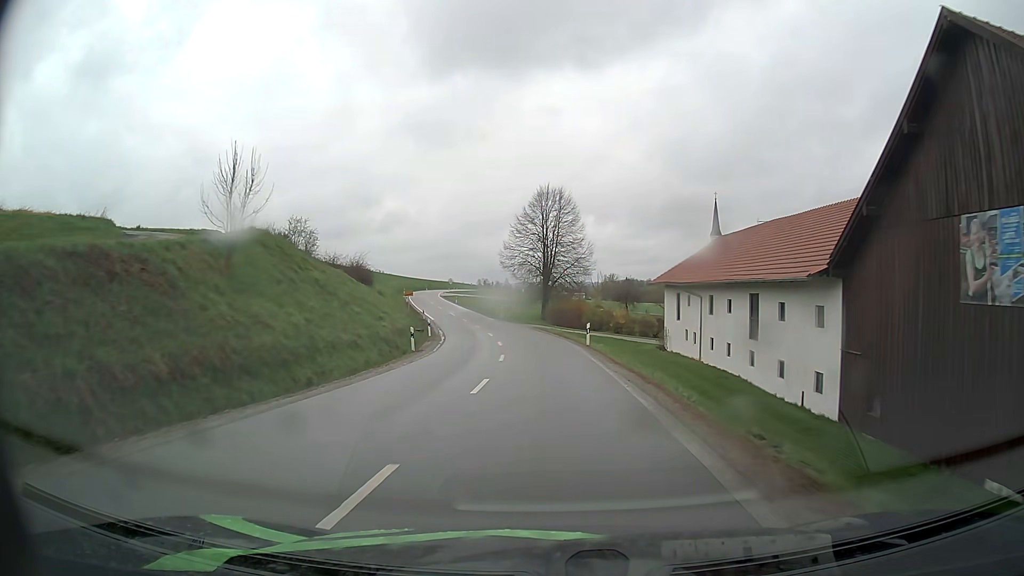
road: secondary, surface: asphalt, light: Day
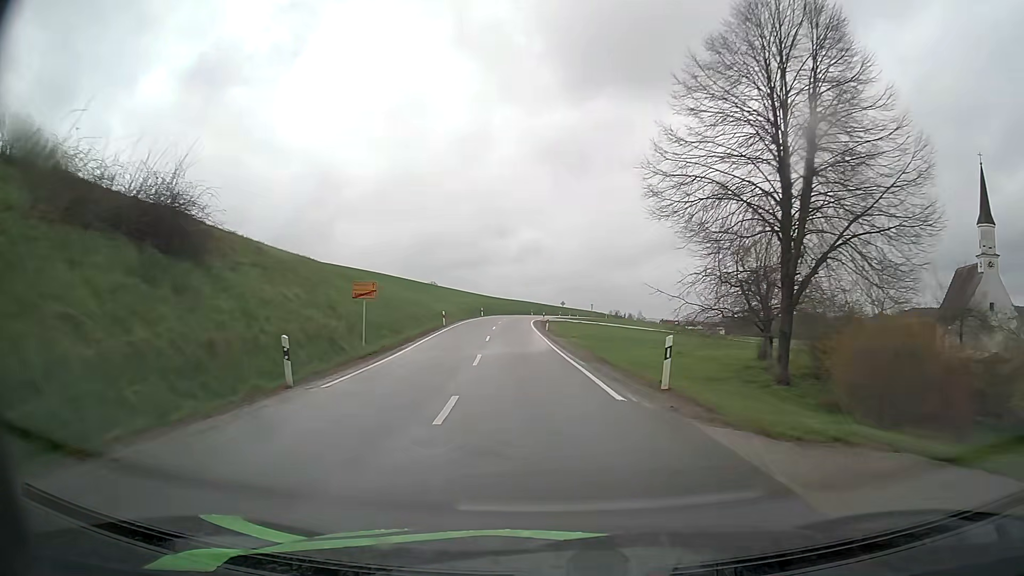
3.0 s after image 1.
(-3.6, +49.0) m; -11°
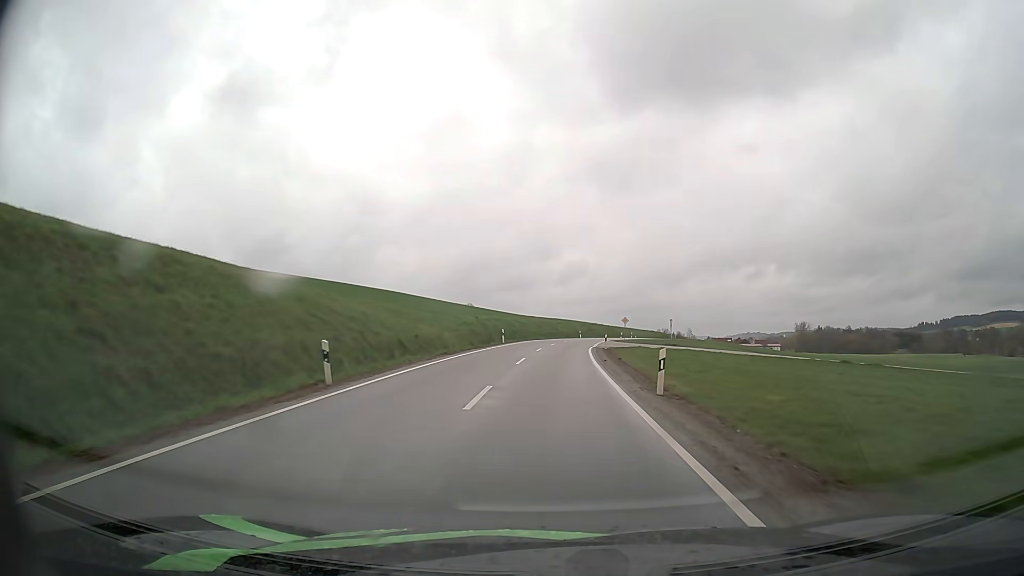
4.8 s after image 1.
(-1.4, +31.9) m; -4°
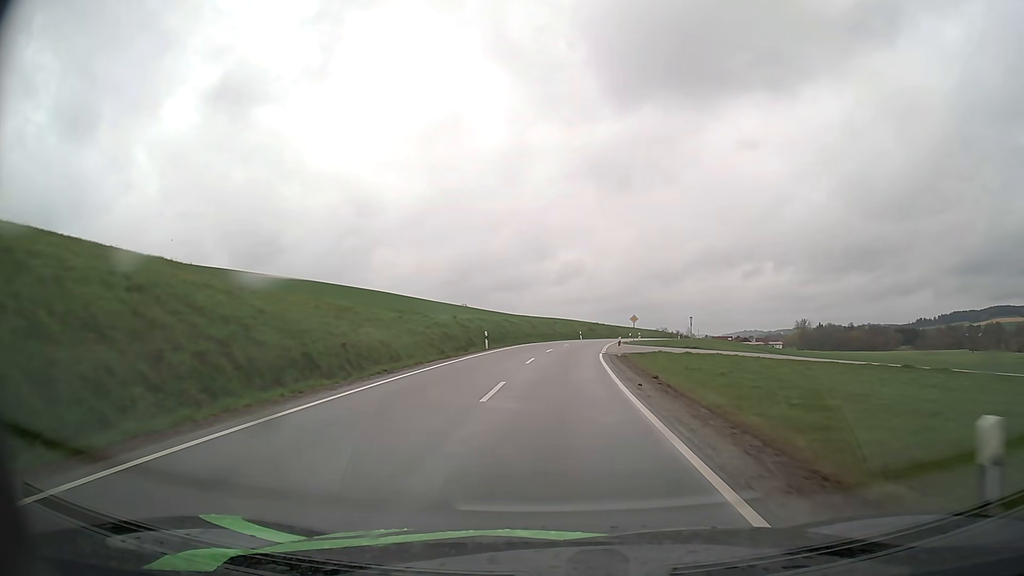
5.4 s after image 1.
(0.0, +10.9) m; 0°
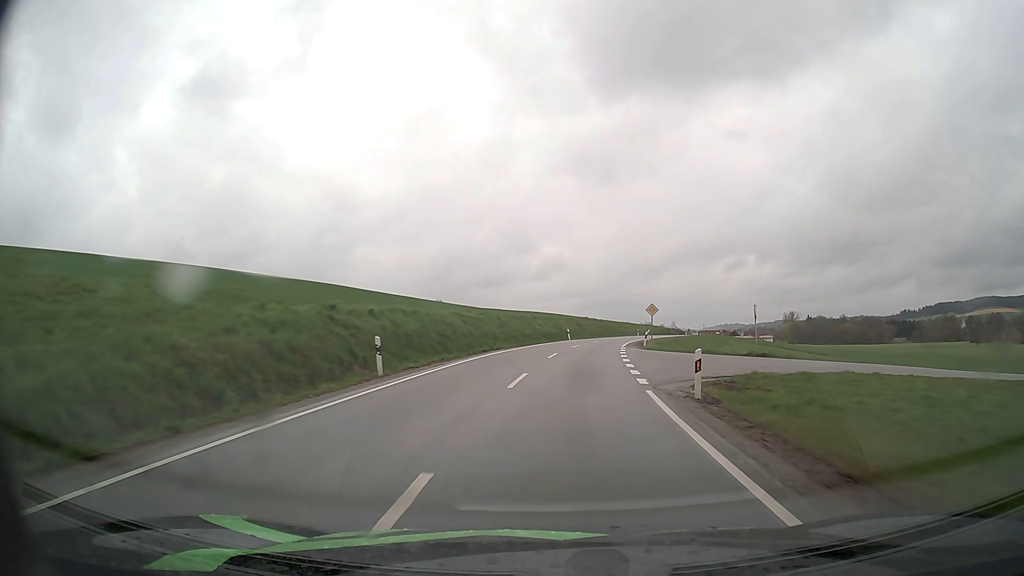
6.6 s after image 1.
(+0.2, +21.7) m; +2°
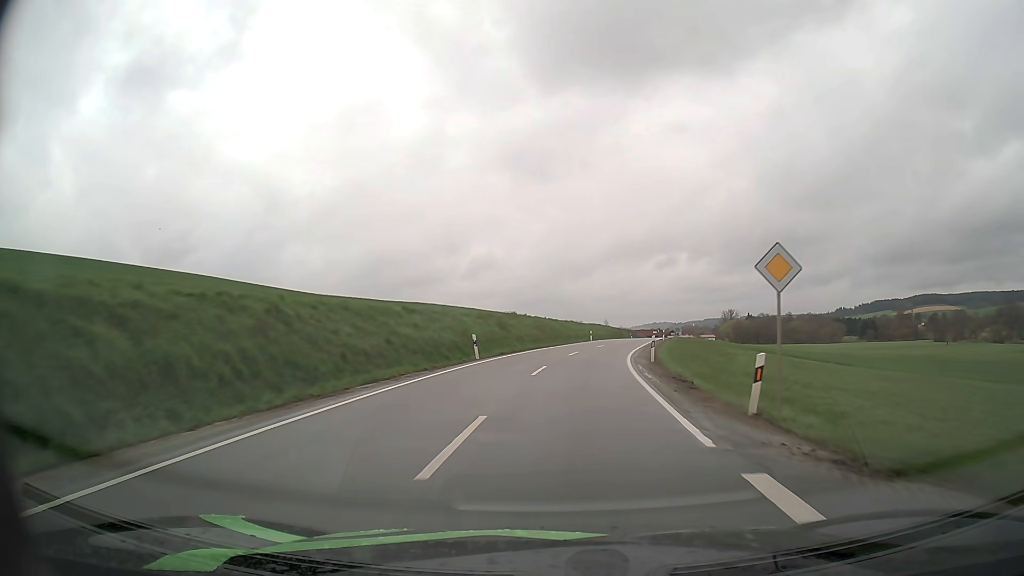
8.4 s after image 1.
(+1.6, +32.5) m; +6°
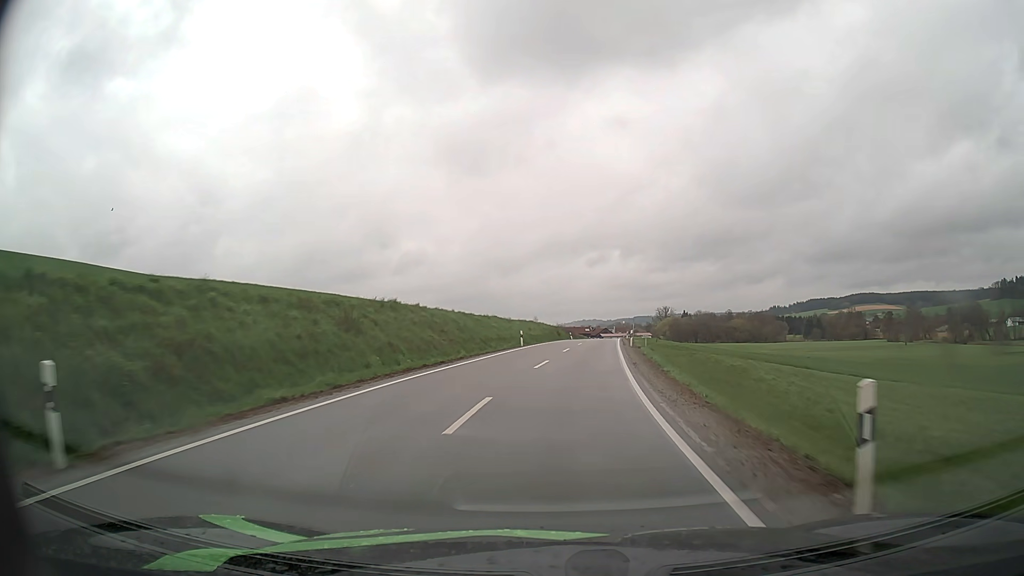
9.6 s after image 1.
(+1.2, +21.9) m; +6°
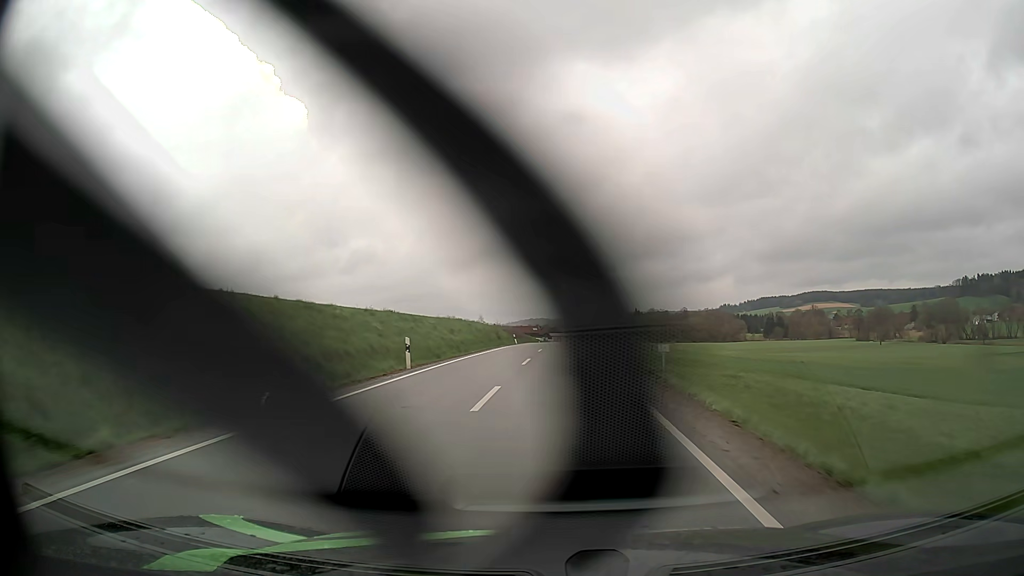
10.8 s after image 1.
(+1.0, +22.1) m; +4°
(0, +10) (0, +20) (0, +30) (+1, +40) (+1, +50) (+1, +60) (+2, +70) (+2, +80) (+2, +90) (+3, +100) m
